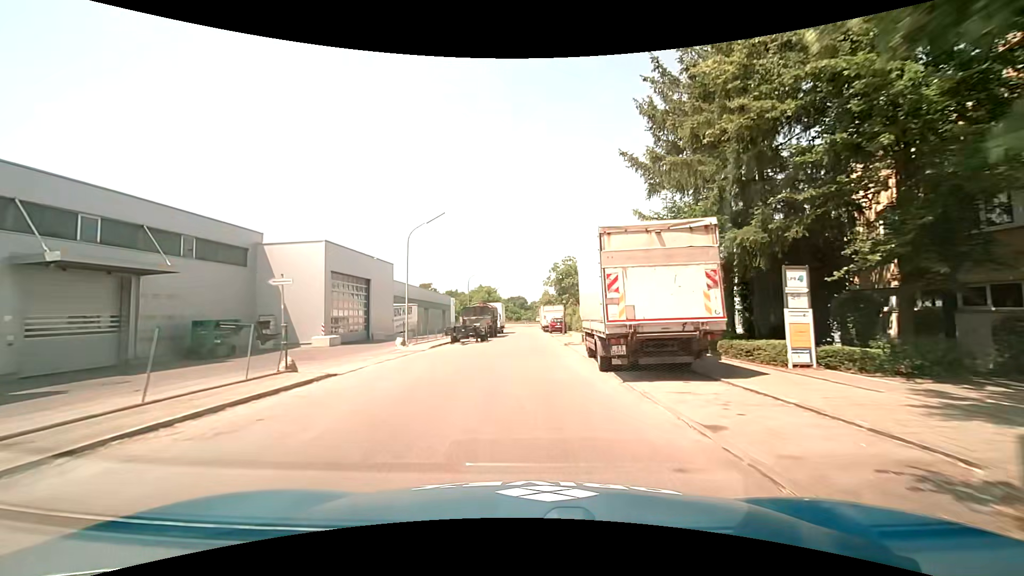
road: tertiary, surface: asphalt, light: Day
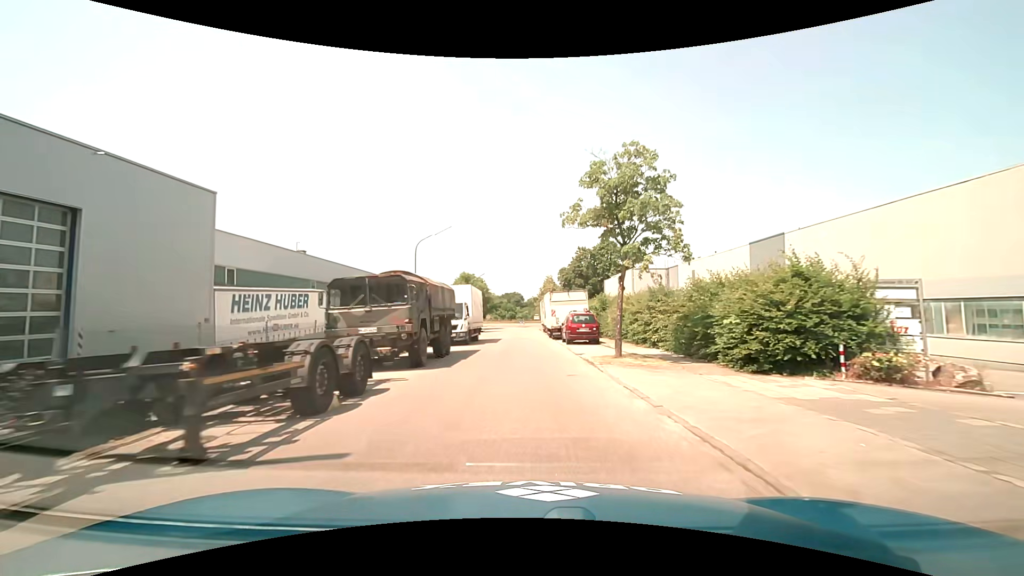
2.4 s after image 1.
(-0.1, +27.4) m; +1°
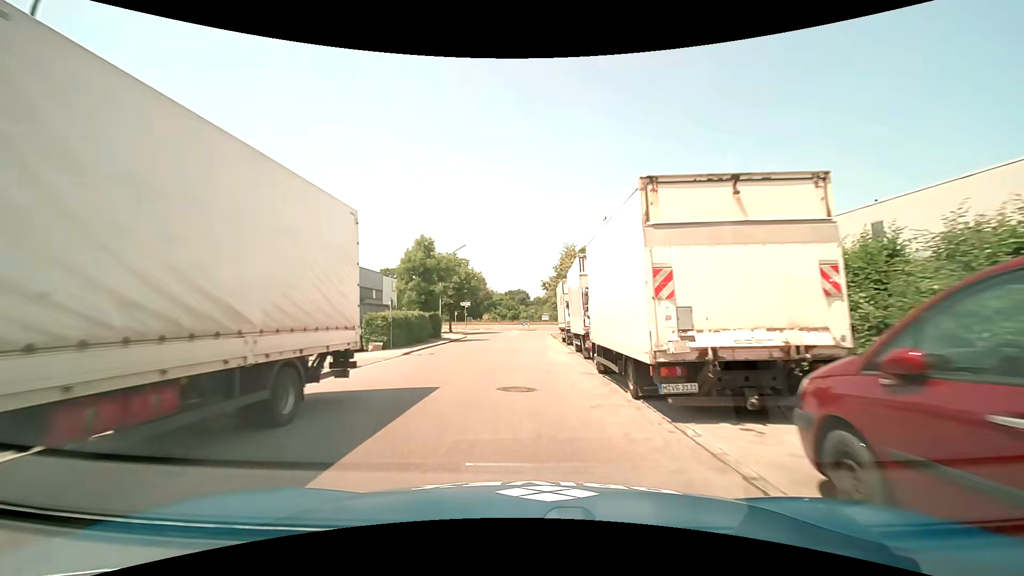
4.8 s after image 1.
(-0.3, +27.0) m; -2°
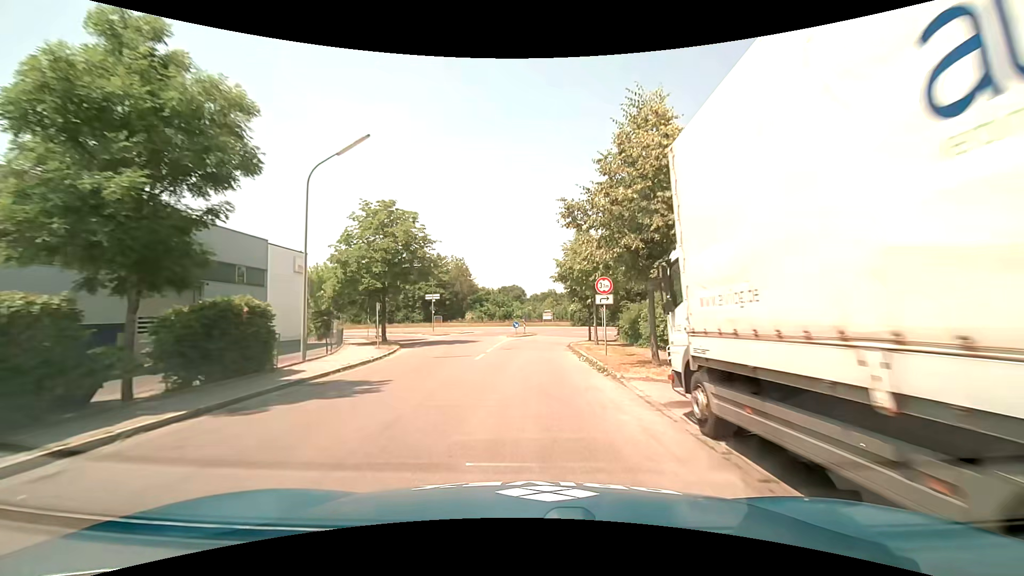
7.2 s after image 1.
(+0.1, +26.4) m; +1°
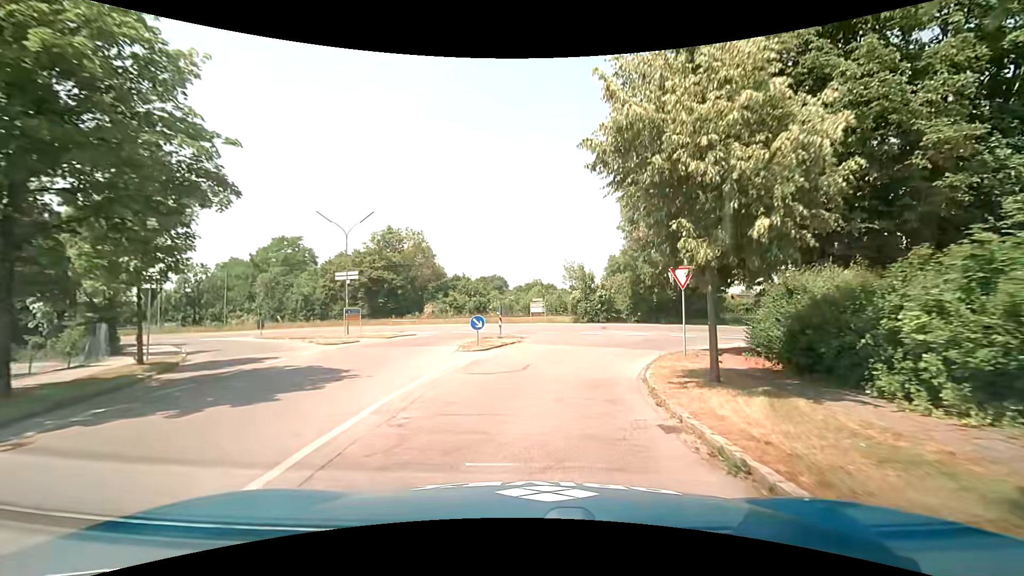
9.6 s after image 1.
(0.0, +23.1) m; +1°
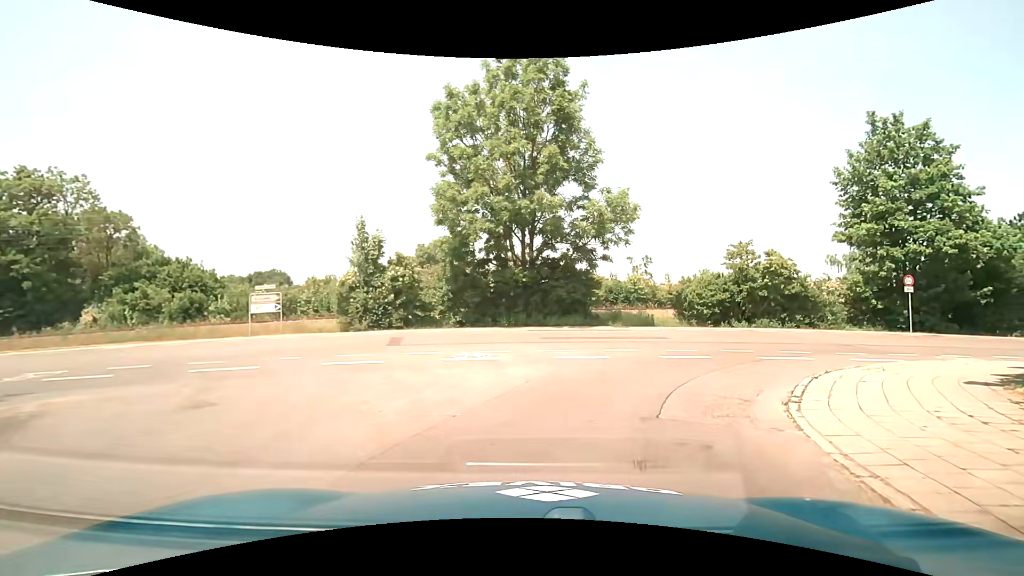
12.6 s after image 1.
(+2.9, +20.9) m; +22°
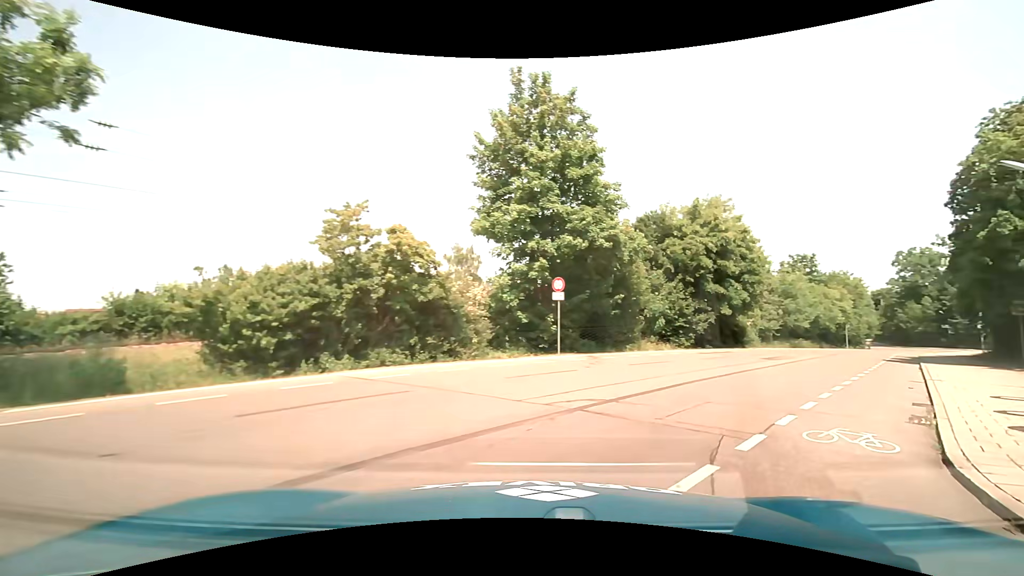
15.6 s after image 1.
(+4.7, +15.1) m; +42°
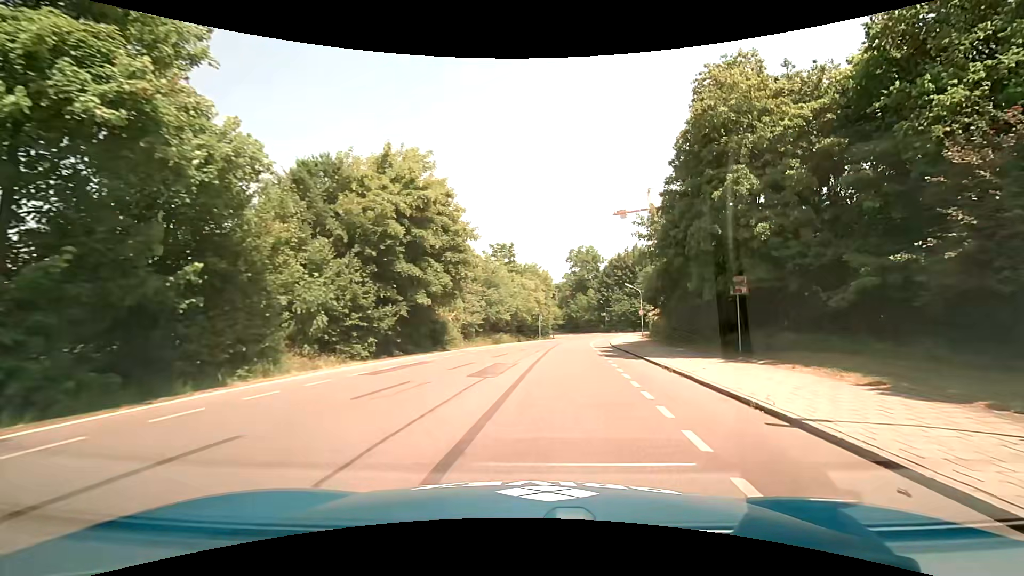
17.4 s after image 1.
(+3.9, +12.1) m; +33°
(0, +10) (+1, +20) (+2, +30) (+3, +40) (+5, +50) (+7, +60) (+9, +69) (+11, +79) (+10, +89) (+7, +98) m
